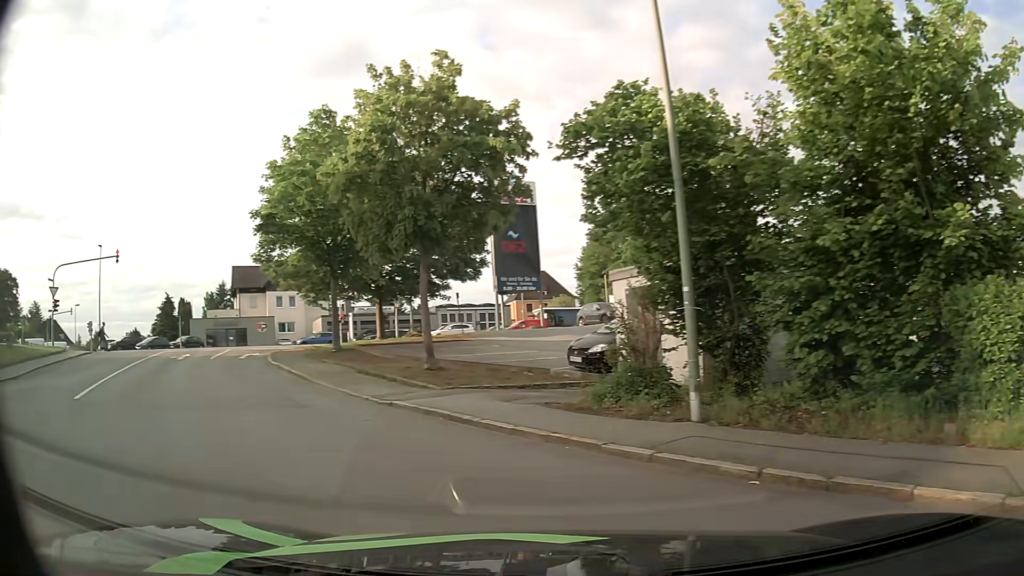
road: residential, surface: asphalt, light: Day
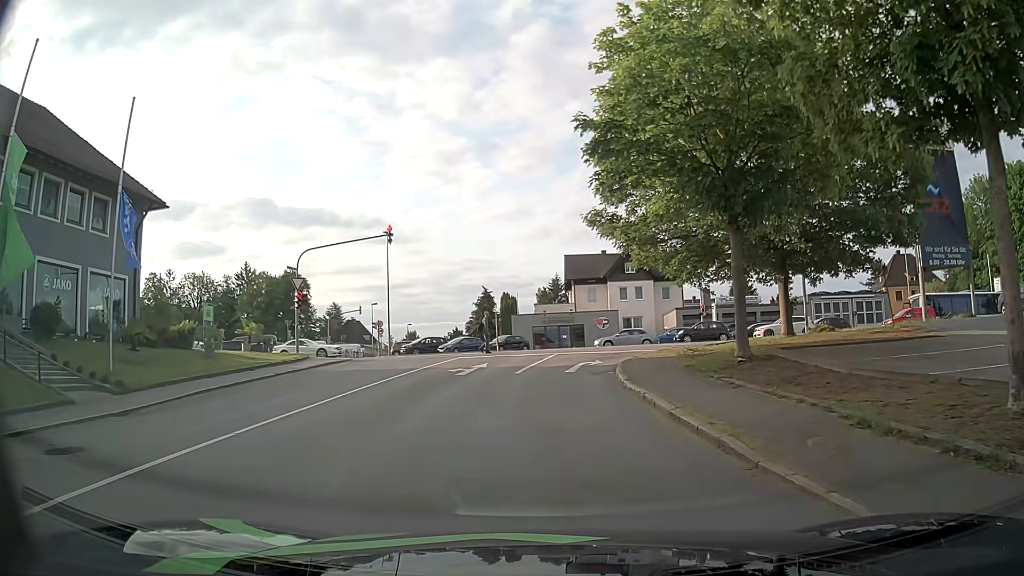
(-3.9, +10.9) m; -29°
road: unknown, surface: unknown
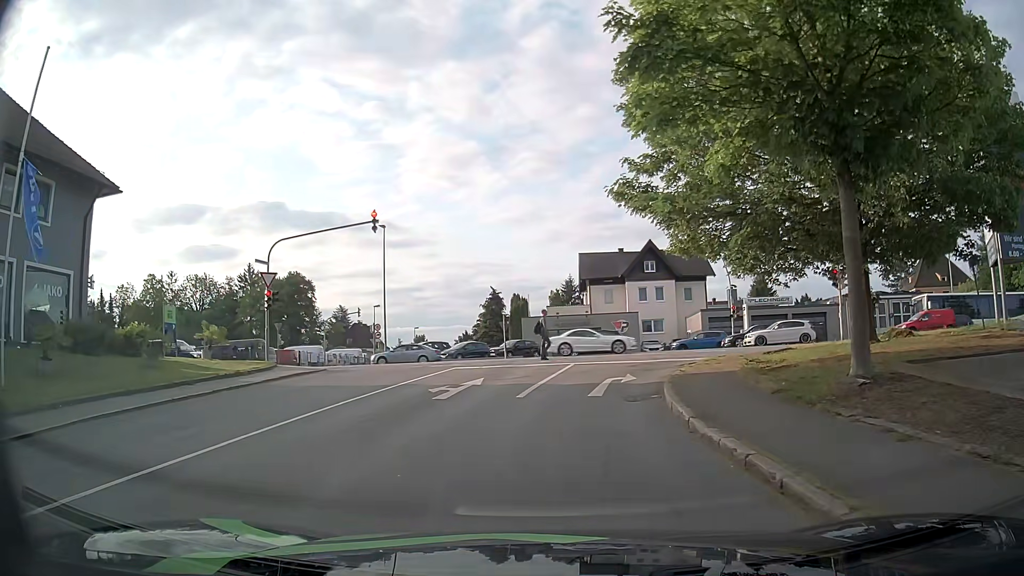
(0.0, +5.3) m; -2°
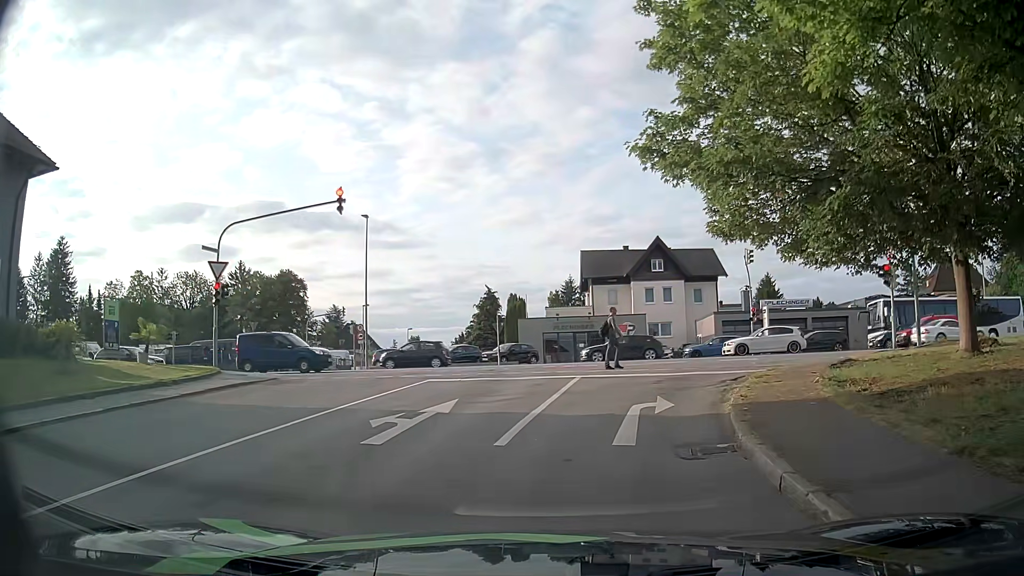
(0.0, +4.8) m; +2°
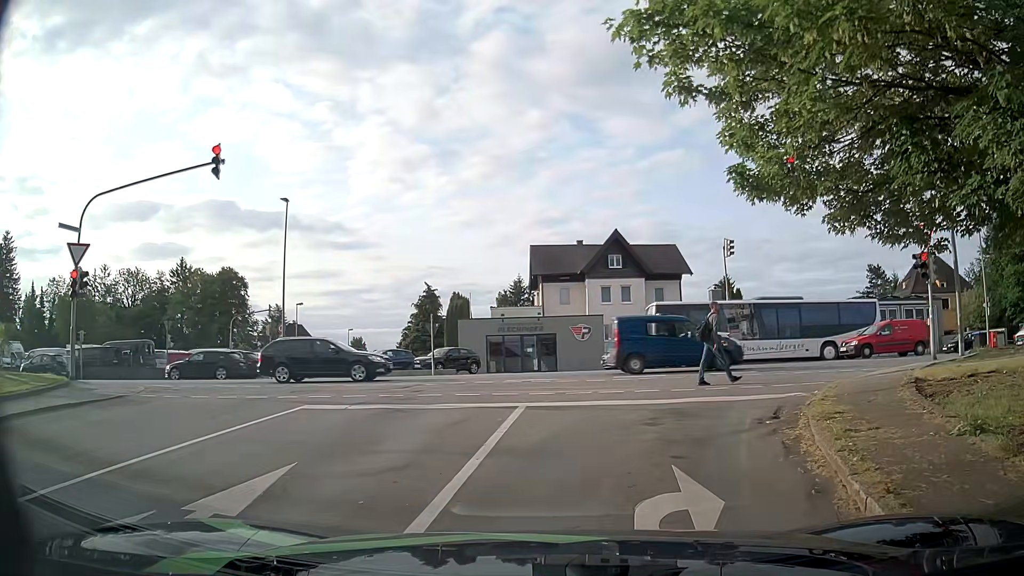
(+0.1, +5.9) m; +5°
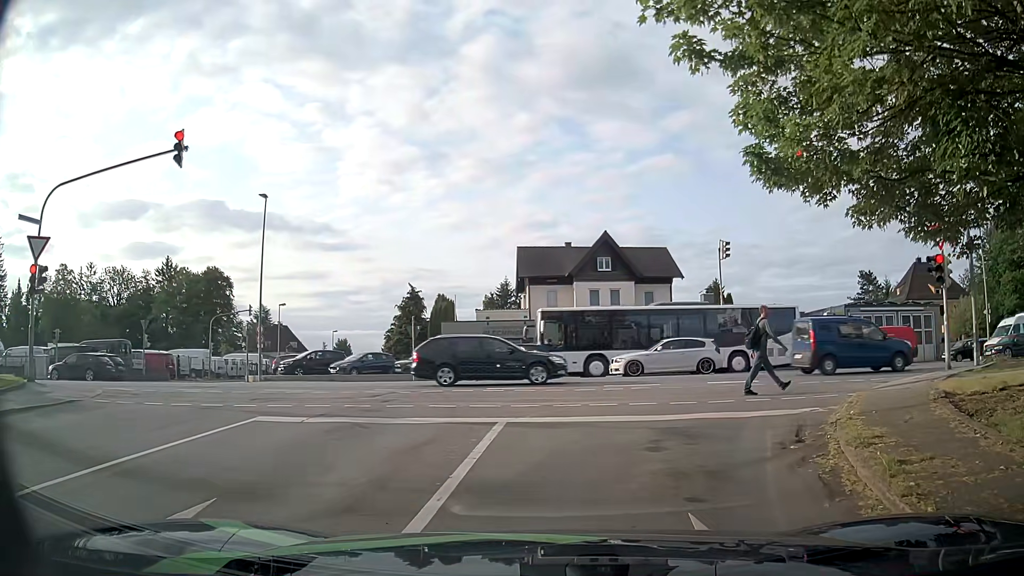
(0.0, +1.5) m; -1°
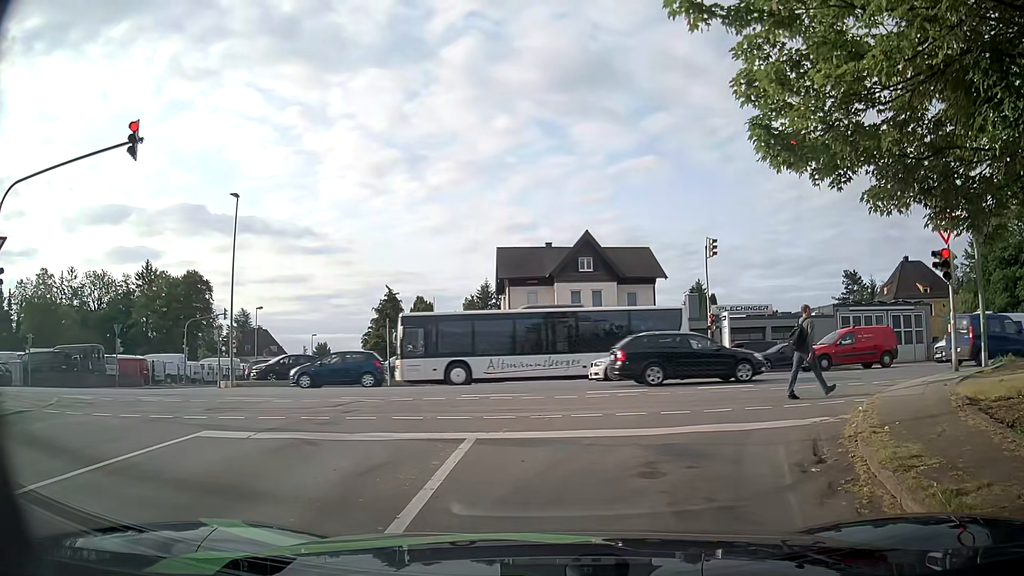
(0.0, +1.3) m; +2°
